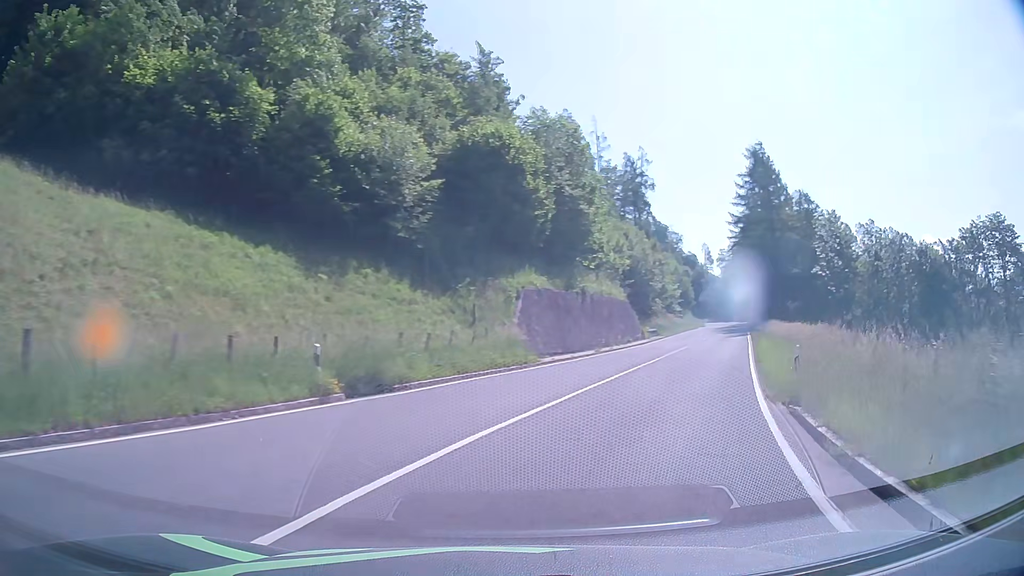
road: primary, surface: asphalt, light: Day
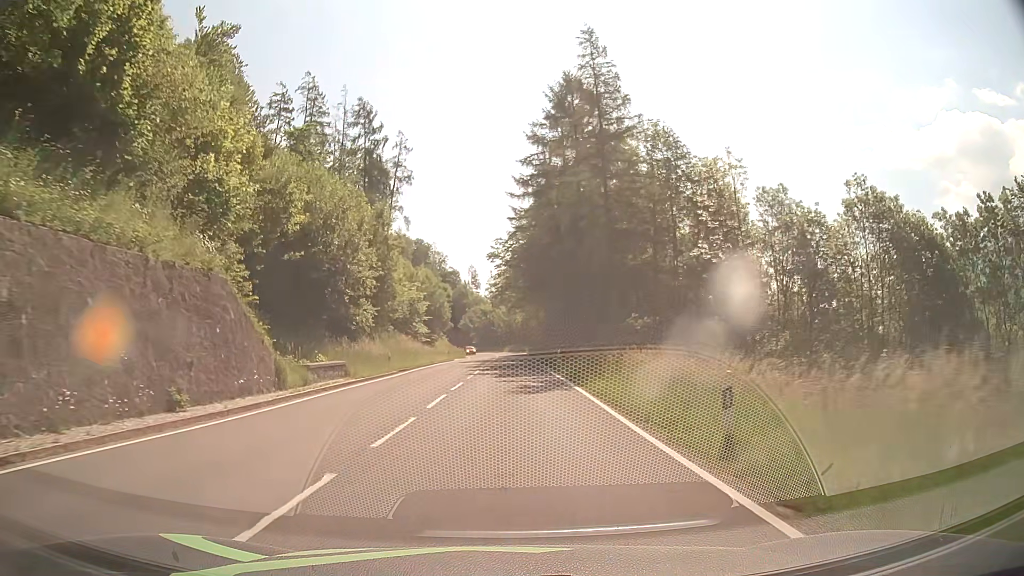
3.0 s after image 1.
(+12.1, +35.5) m; +23°
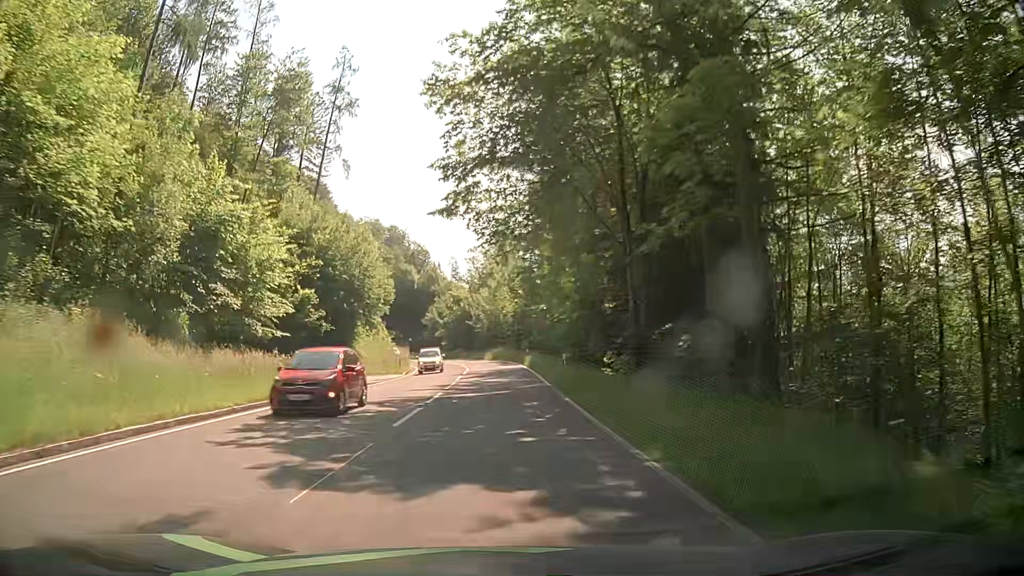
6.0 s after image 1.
(+0.5, +45.6) m; +1°
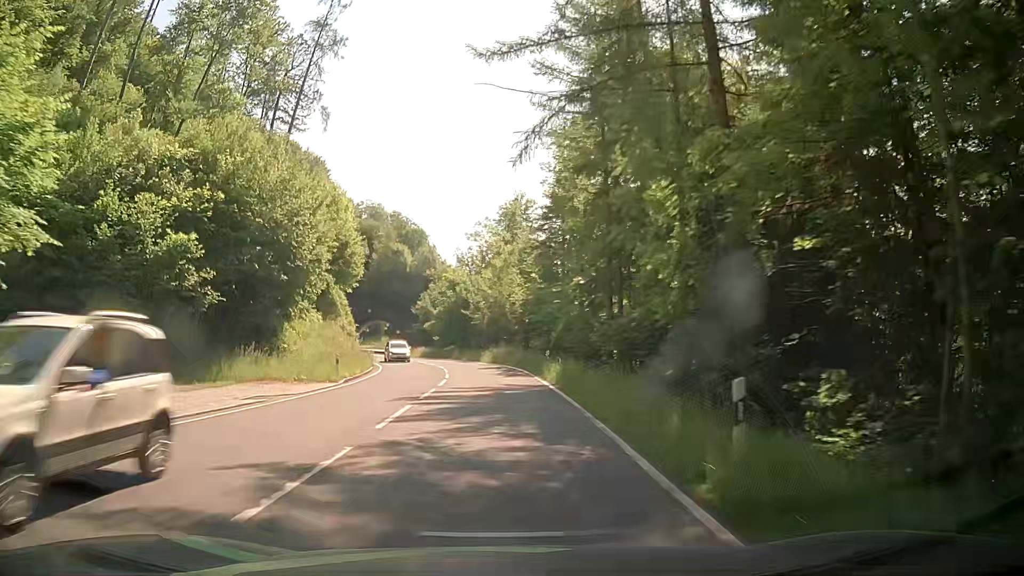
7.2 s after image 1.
(+0.1, +19.1) m; 0°
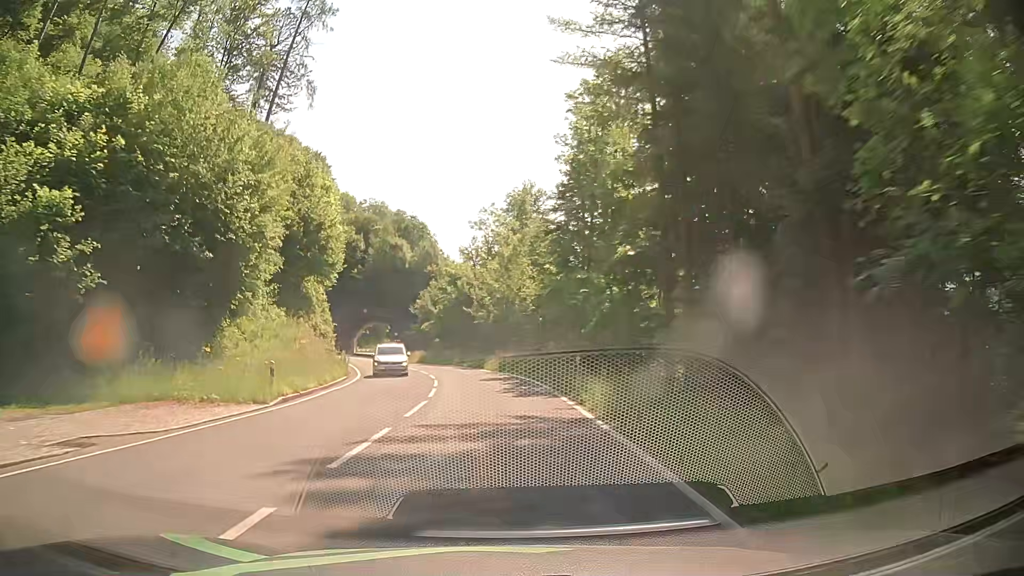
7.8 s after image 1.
(0.0, +9.4) m; -1°
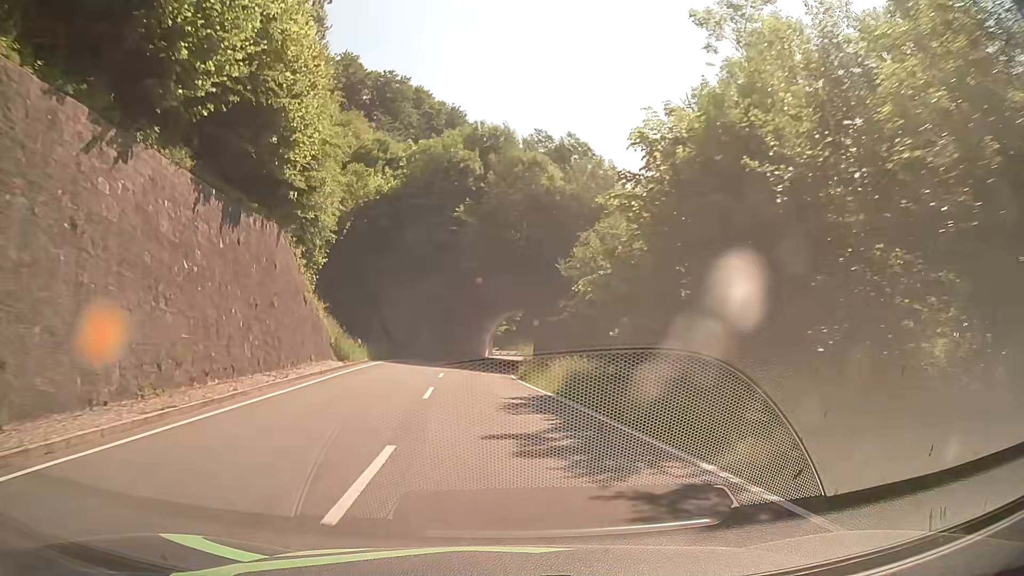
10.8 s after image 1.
(-3.7, +44.3) m; -13°
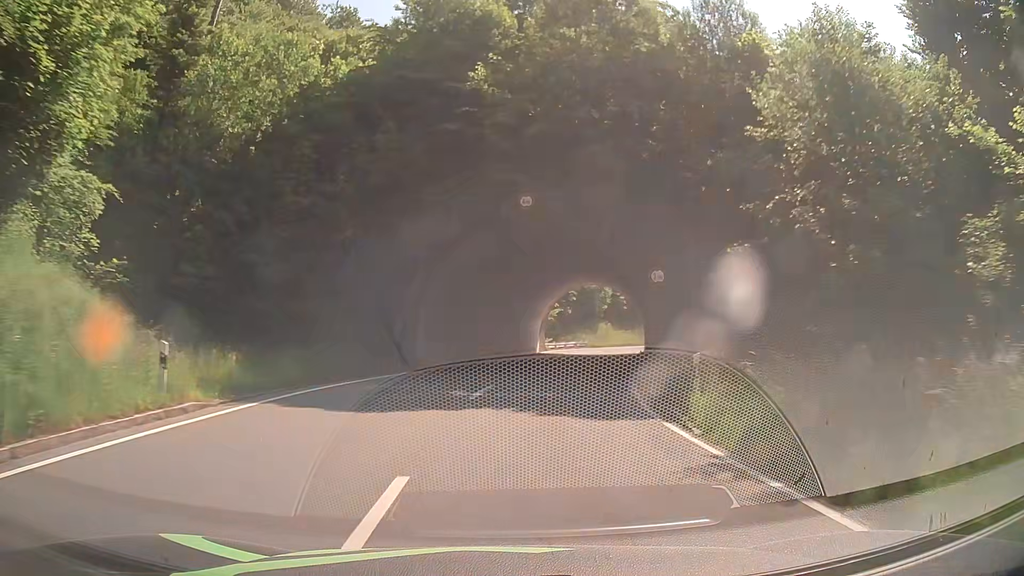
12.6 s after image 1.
(-1.9, +26.5) m; -4°
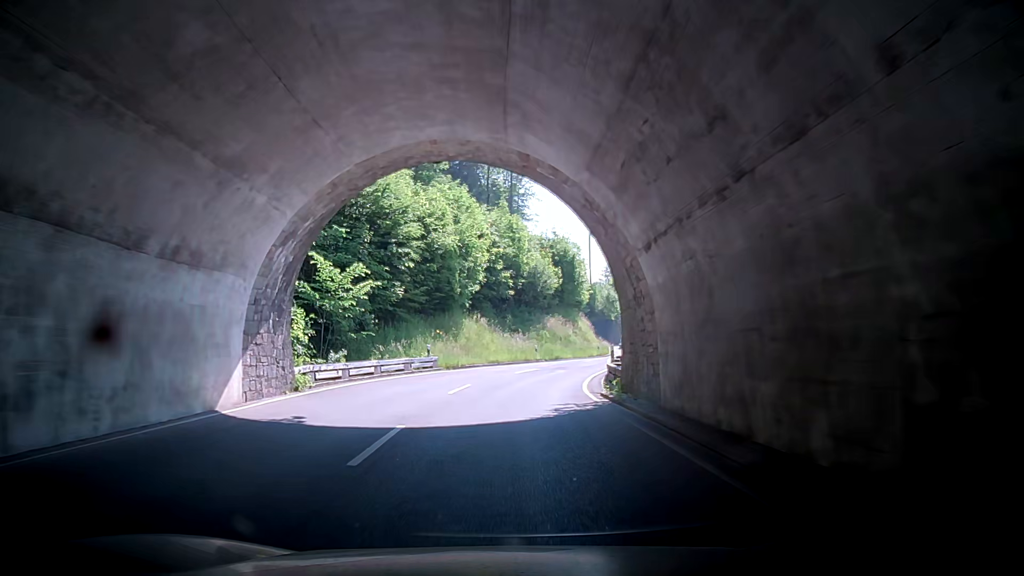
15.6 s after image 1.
(+4.3, +42.9) m; +10°
(0, +10) (0, +20) (+2, +30) (+5, +39) (+9, +48) (+14, +57) (+17, +67) (+18, +77) (+17, +87) (+17, +97) m
